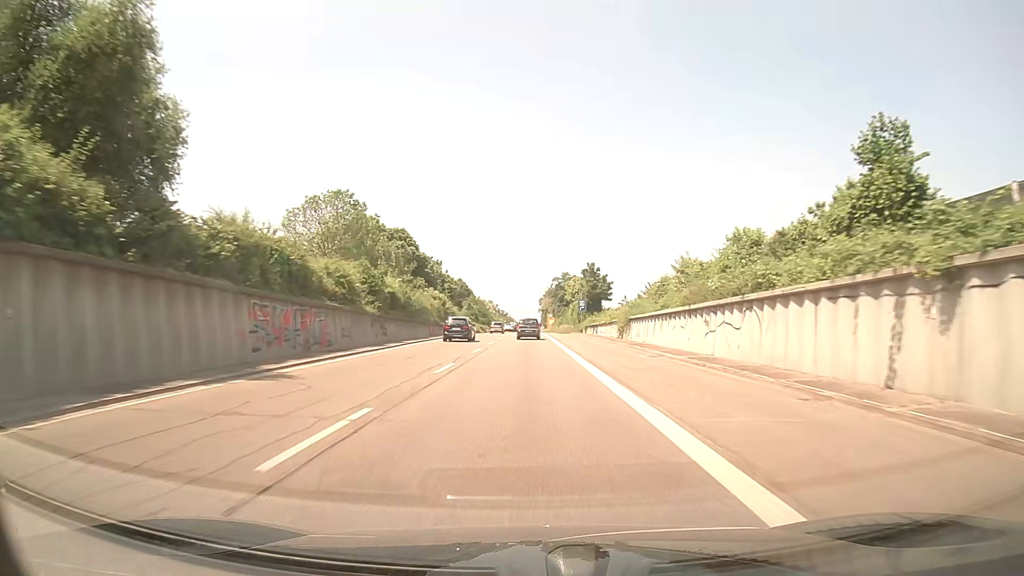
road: trunk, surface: asphalt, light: Day
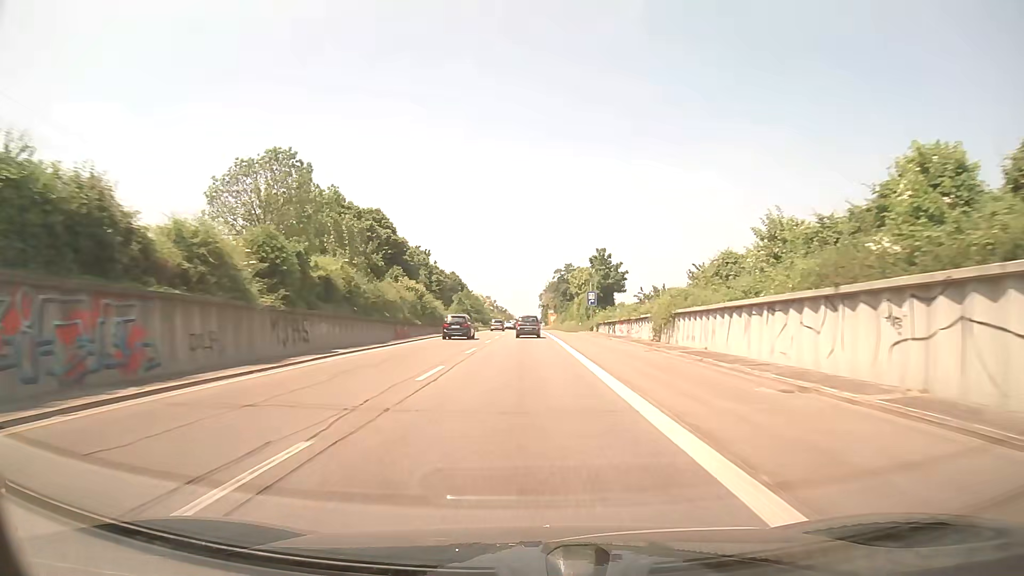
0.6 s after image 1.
(+0.1, +14.0) m; 0°
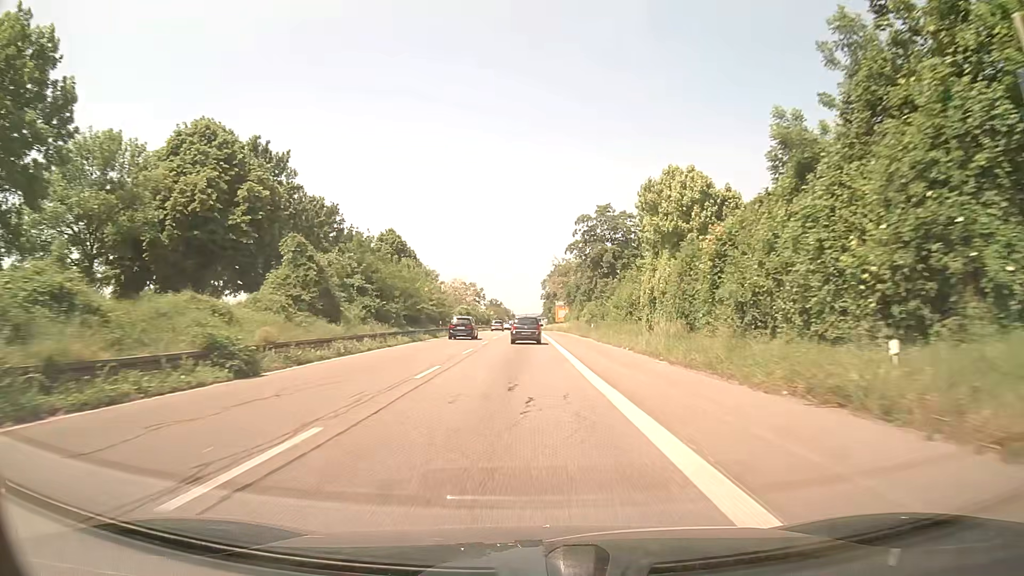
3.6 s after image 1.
(+0.3, +67.3) m; 0°
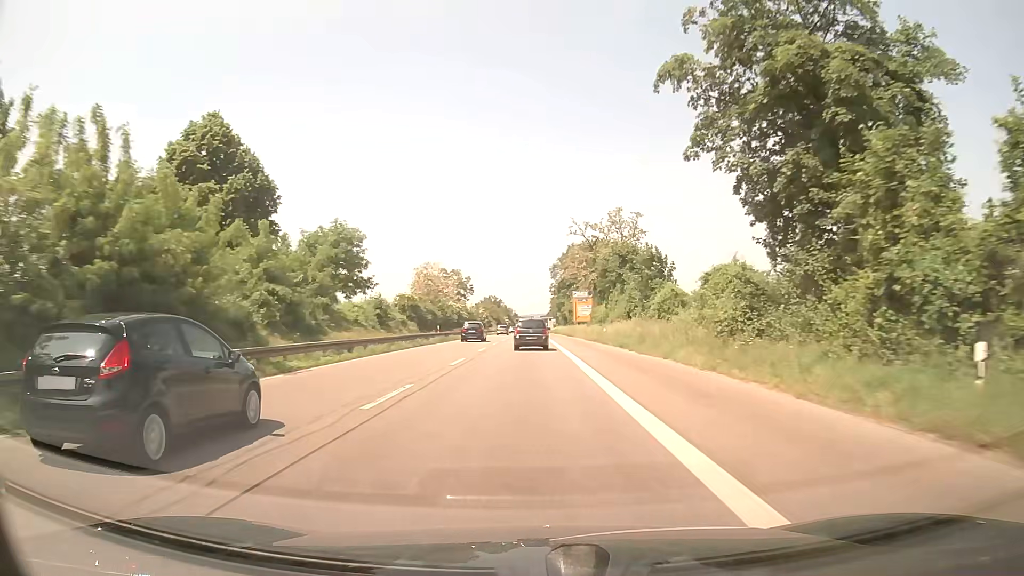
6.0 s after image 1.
(-0.2, +51.3) m; -1°
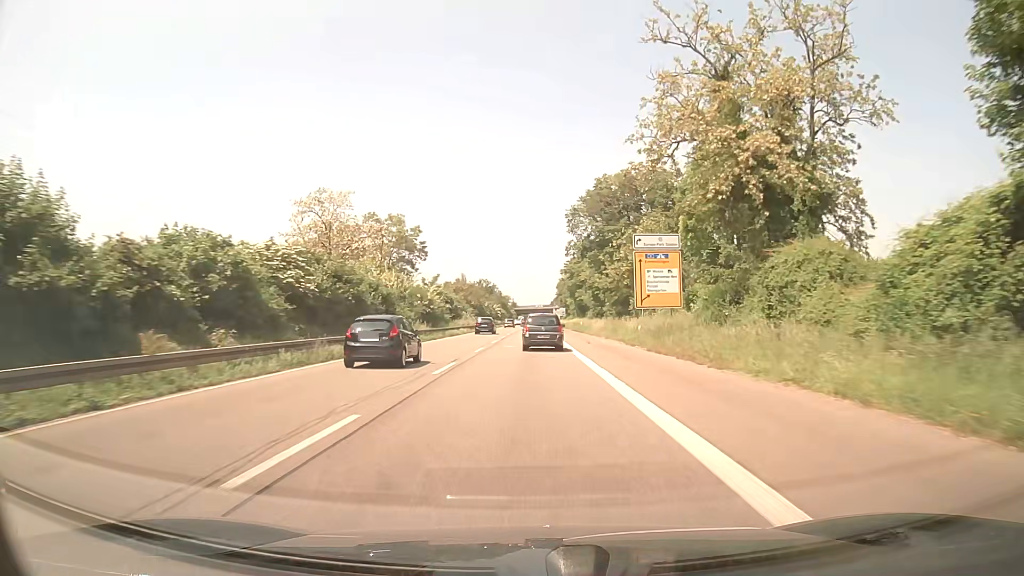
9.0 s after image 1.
(+0.2, +62.5) m; 0°
(0, +10) (0, +20) (0, +30) (0, +40) (0, +50) (0, +60) (0, +70) (0, +80) (0, +90) (0, +100) m
